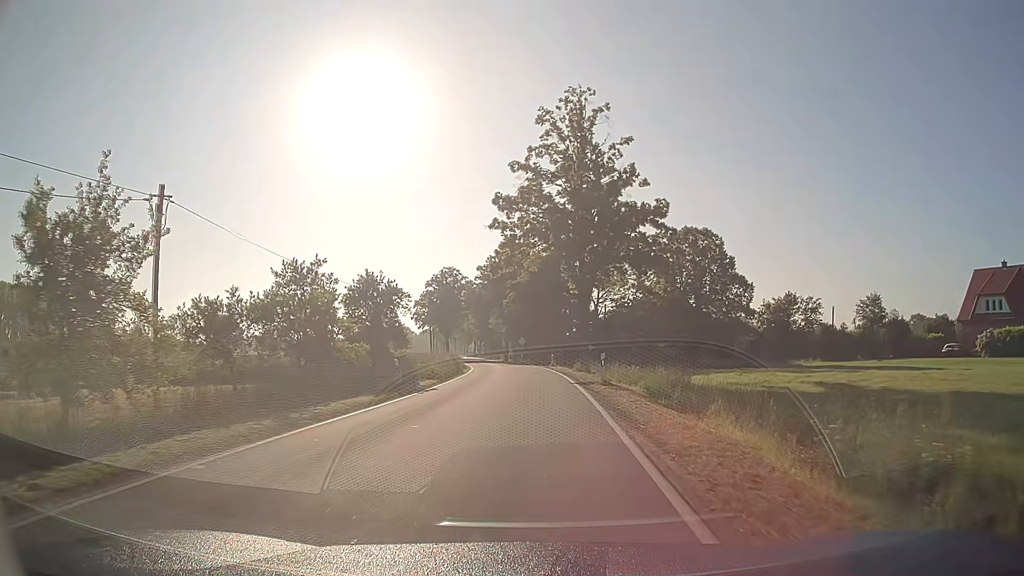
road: tertiary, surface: asphalt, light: Day
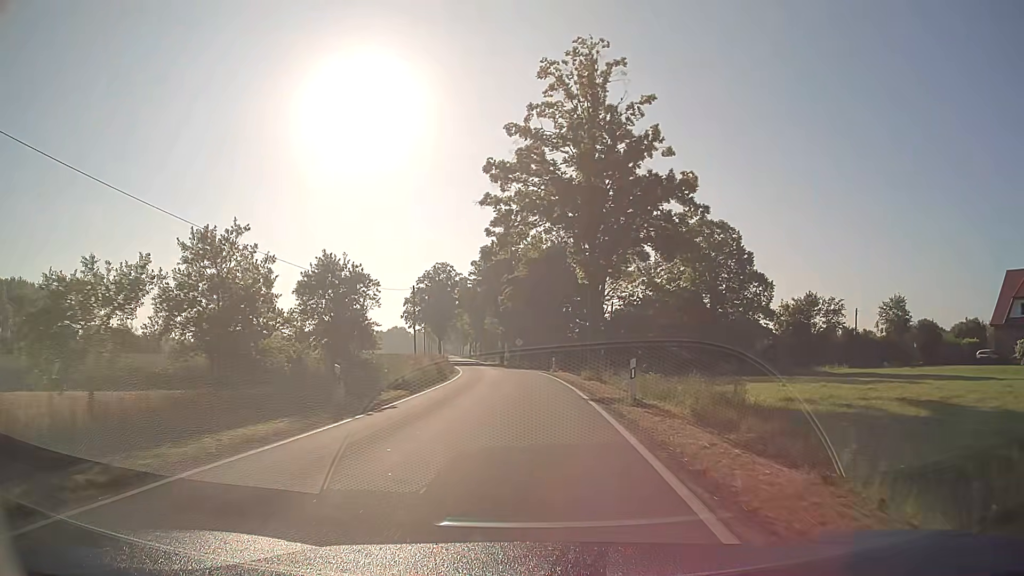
(0.0, +7.2) m; 0°
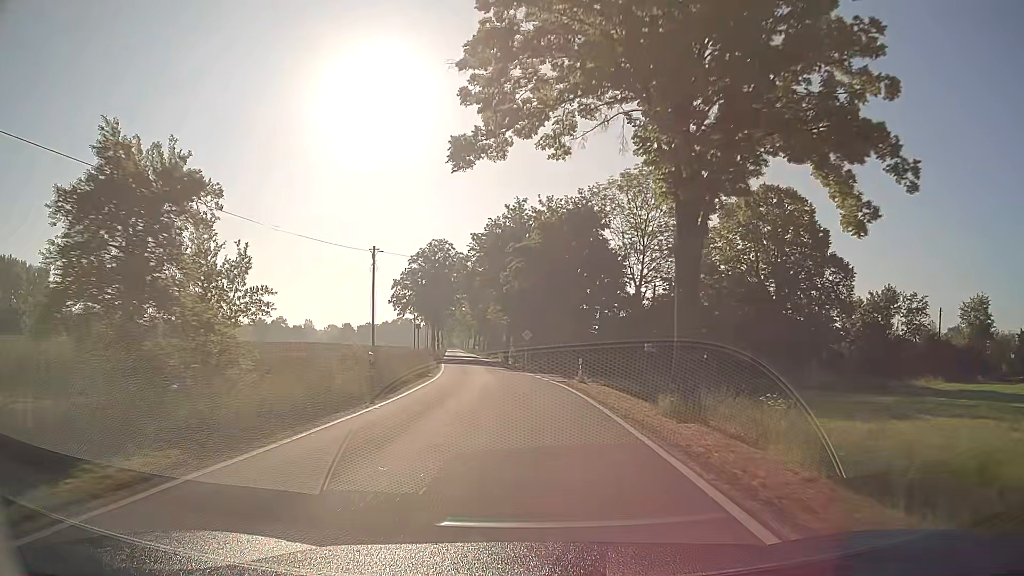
(-0.1, +16.5) m; -1°
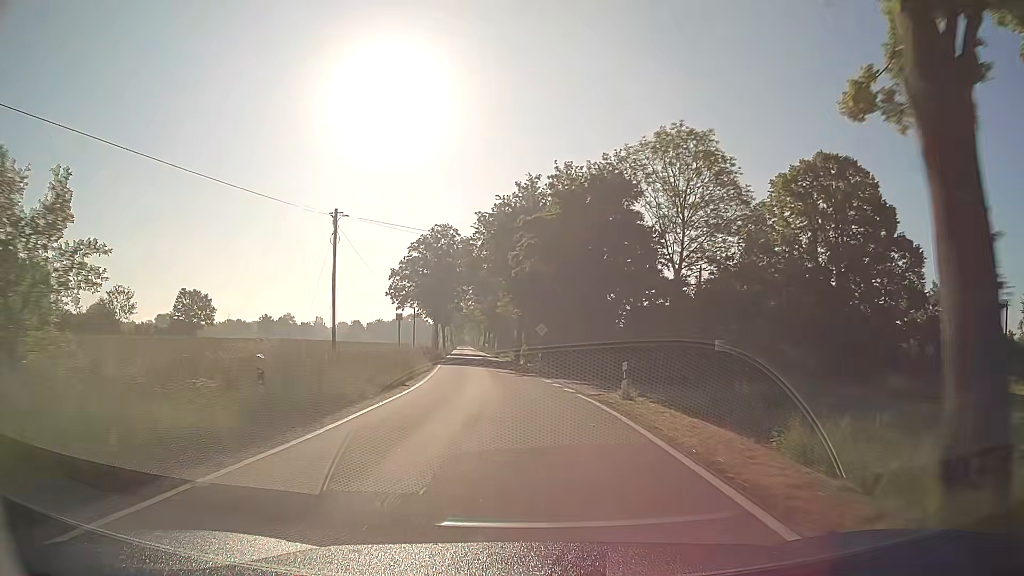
(-0.1, +9.2) m; -1°
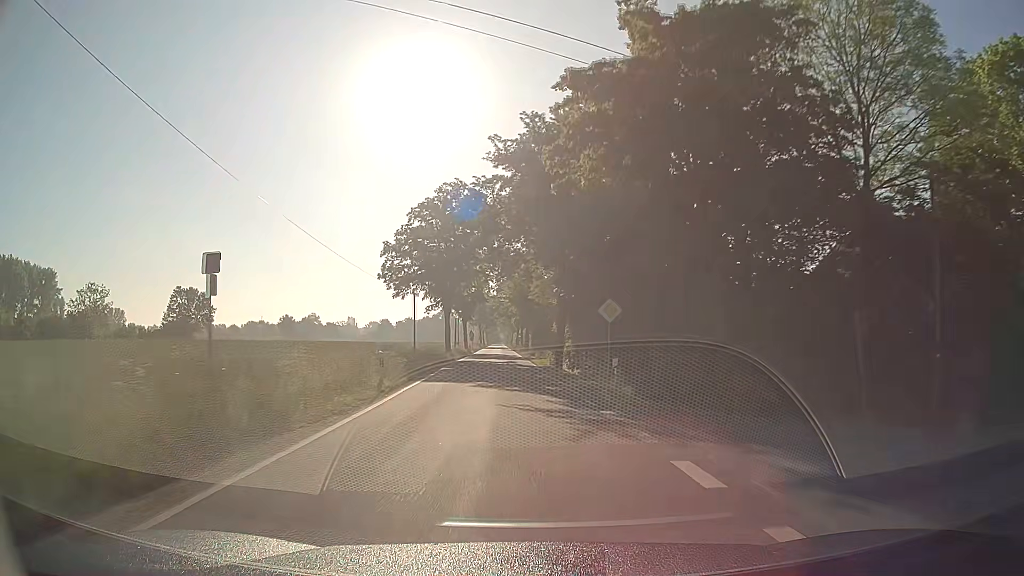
(-0.6, +20.3) m; -3°
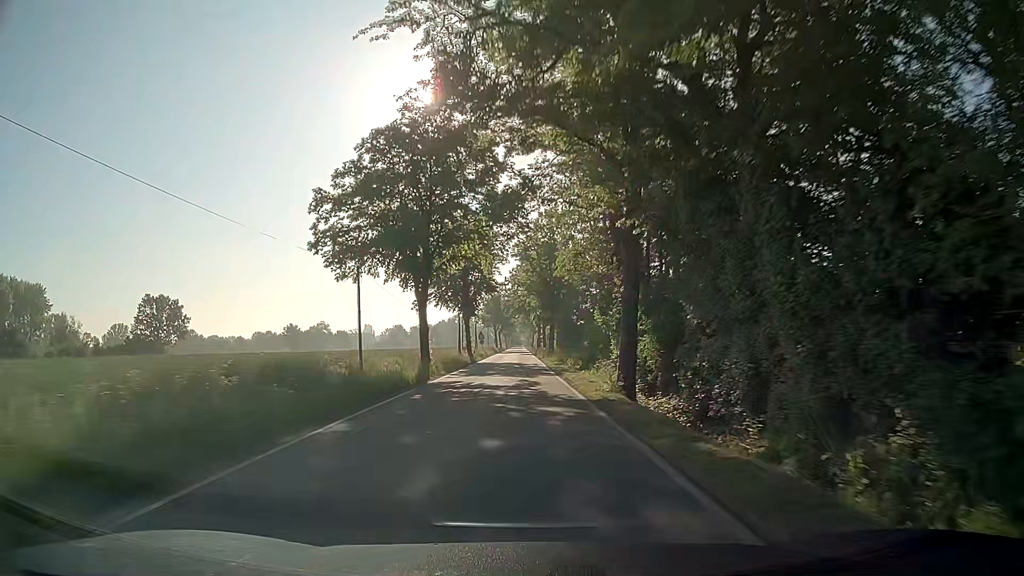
(-0.4, +22.5) m; -2°
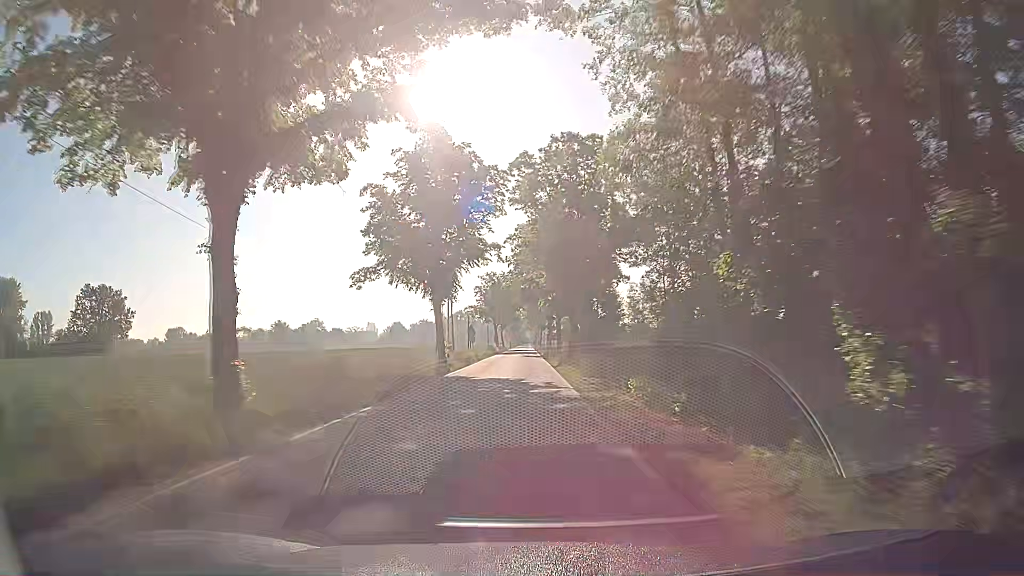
(-0.1, +24.1) m; -1°
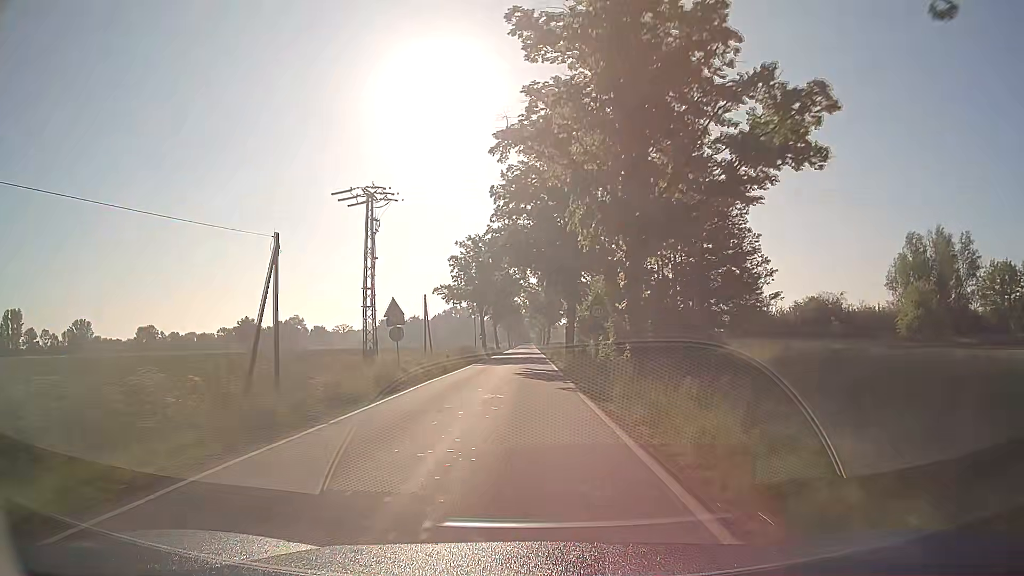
(0.0, +38.4) m; 0°
(0, +10) (0, +20) (0, +30) (0, +40) (0, +50) (0, +60) (0, +70) (0, +80) (0, +90) (0, +100) m
